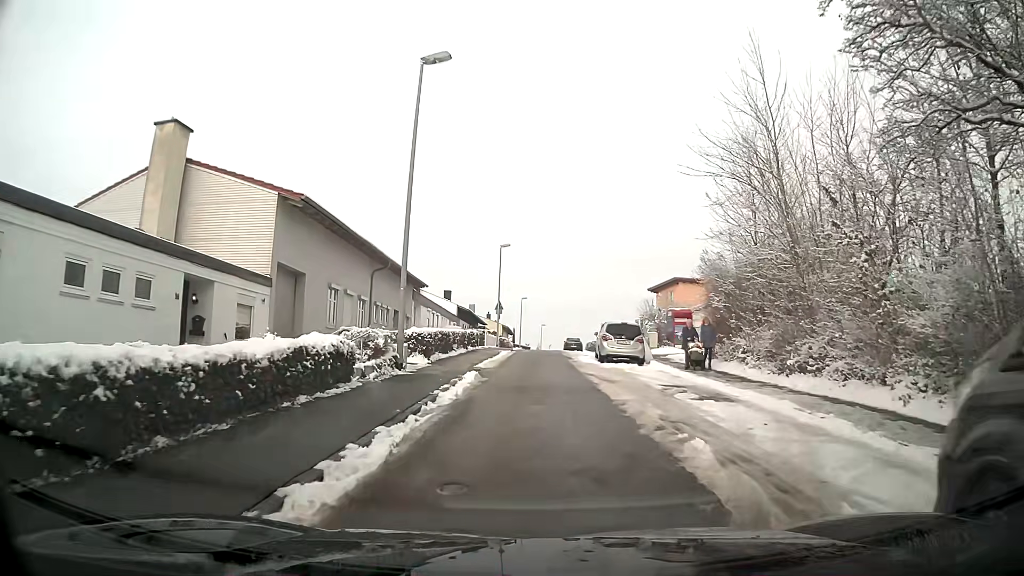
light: Day
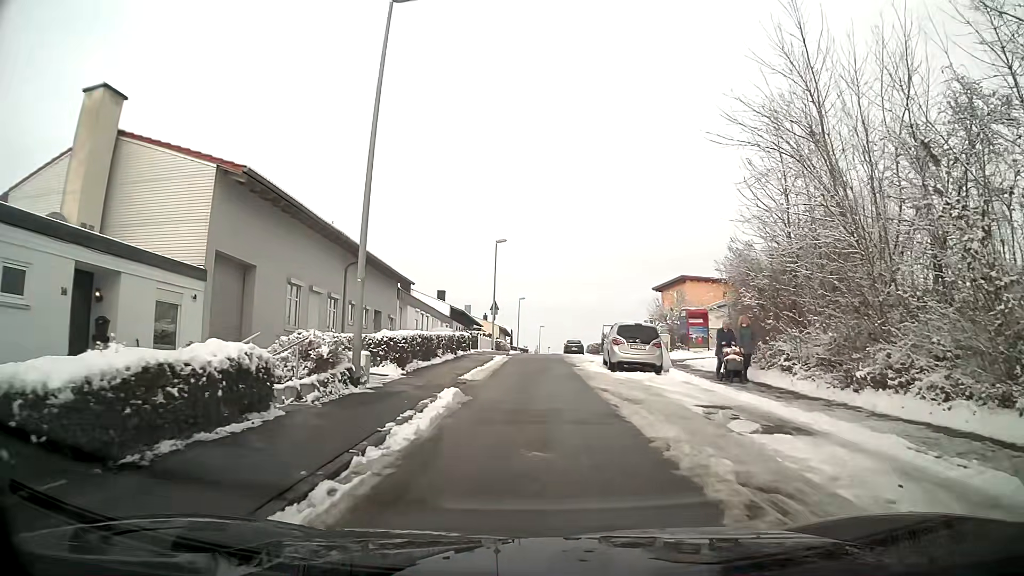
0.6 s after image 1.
(0.0, +3.9) m; 0°
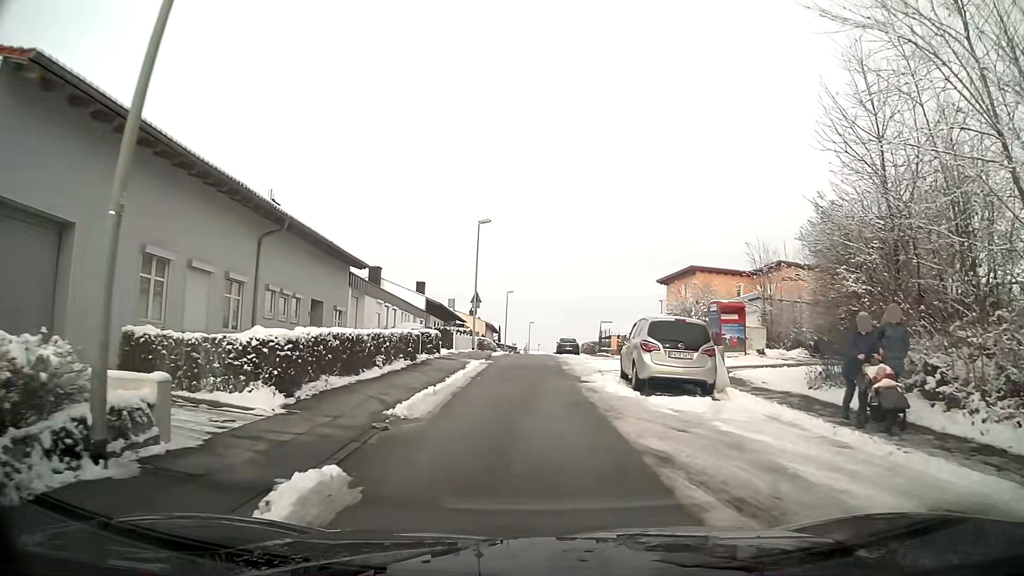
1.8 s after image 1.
(+0.1, +7.6) m; +1°
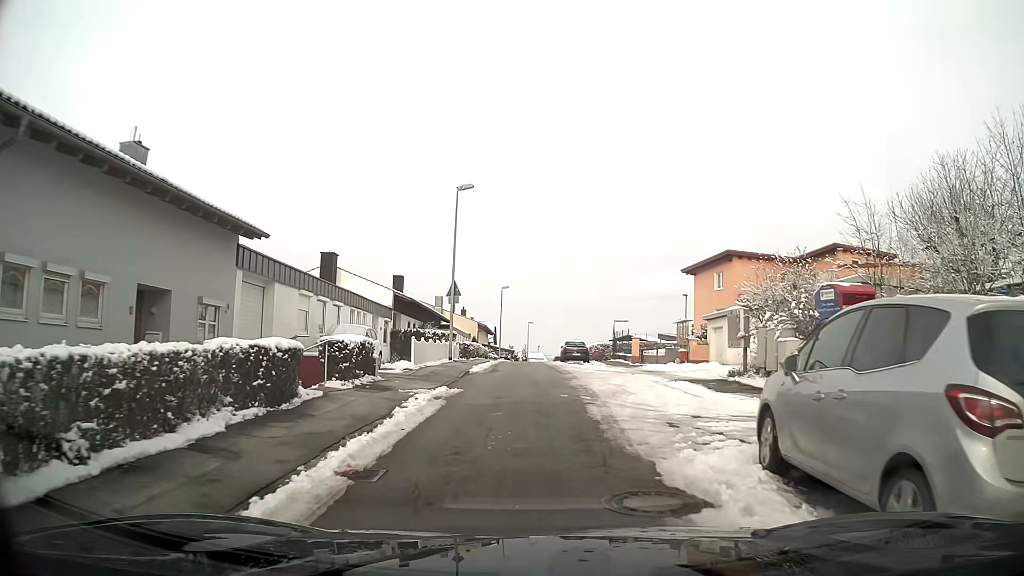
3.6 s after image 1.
(0.0, +10.8) m; 0°
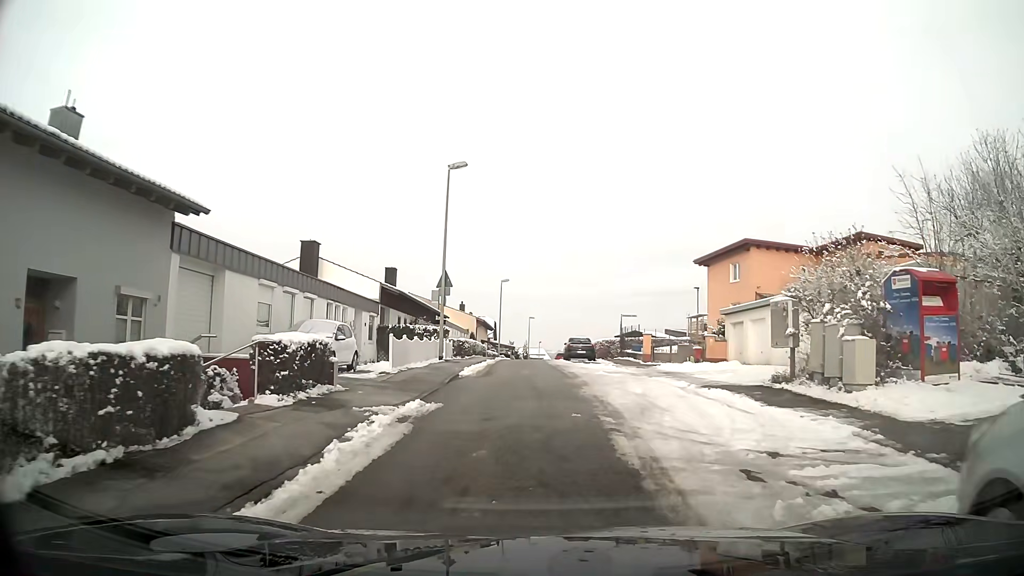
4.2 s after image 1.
(0.0, +3.5) m; 0°
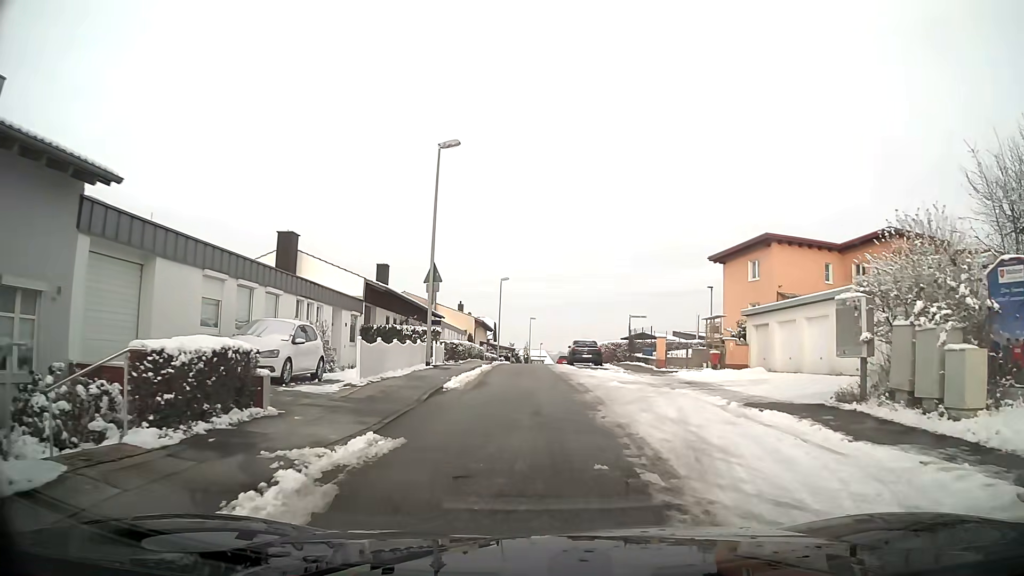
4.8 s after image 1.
(0.0, +3.5) m; 0°
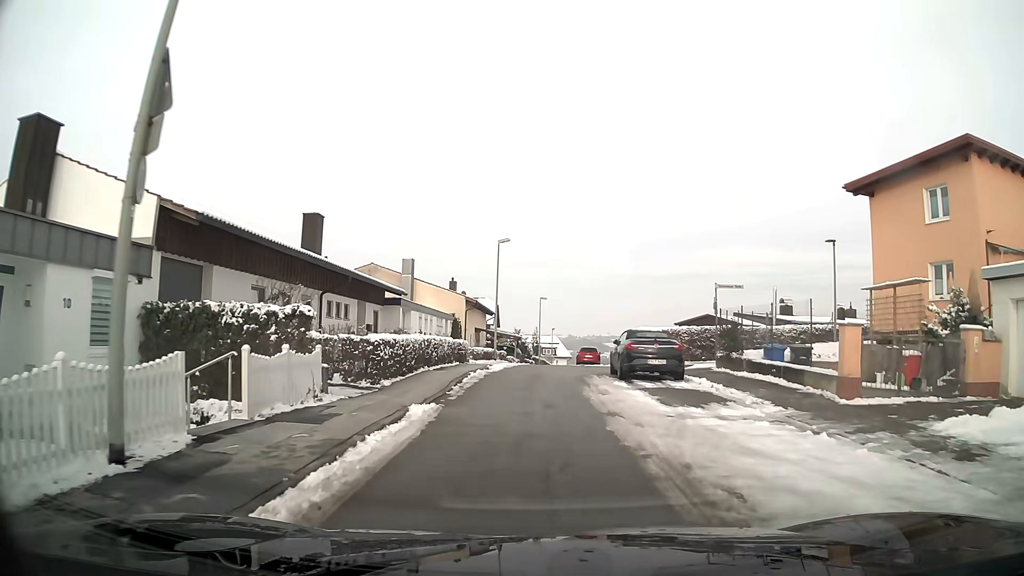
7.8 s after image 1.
(-0.1, +18.7) m; -1°
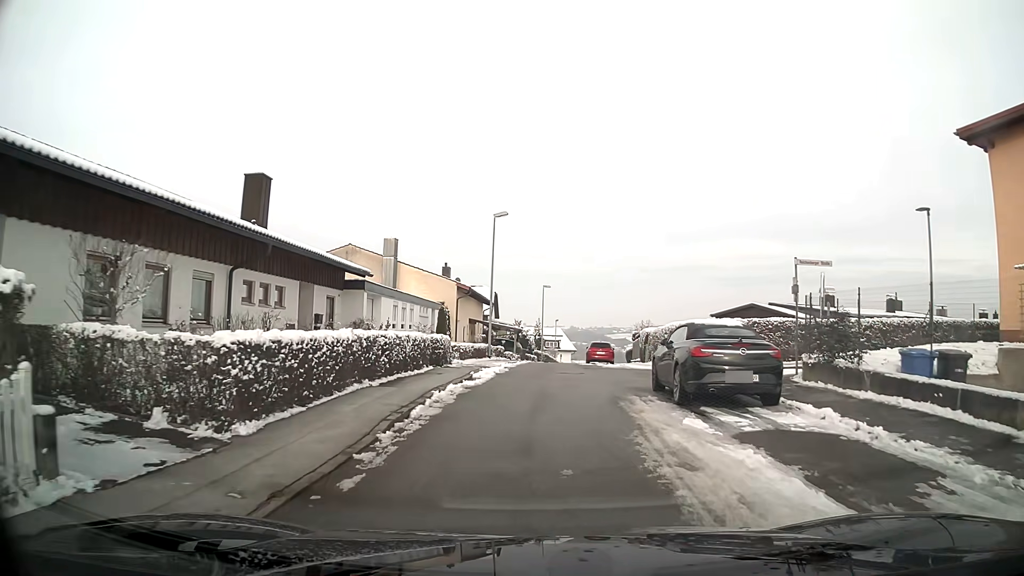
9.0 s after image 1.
(0.0, +7.4) m; 0°
(0, +10) (+1, +20) (+1, +30) (+1, +40) (+2, +50) (+4, +60) (+6, +69) (+8, +79) (+10, +89) (+12, +99) m
